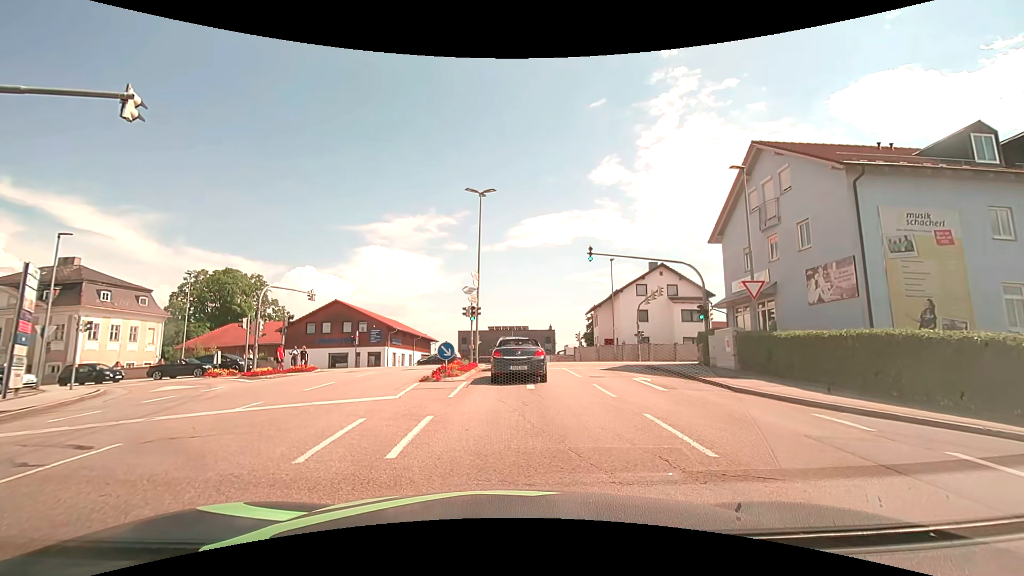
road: tertiary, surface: asphalt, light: Day
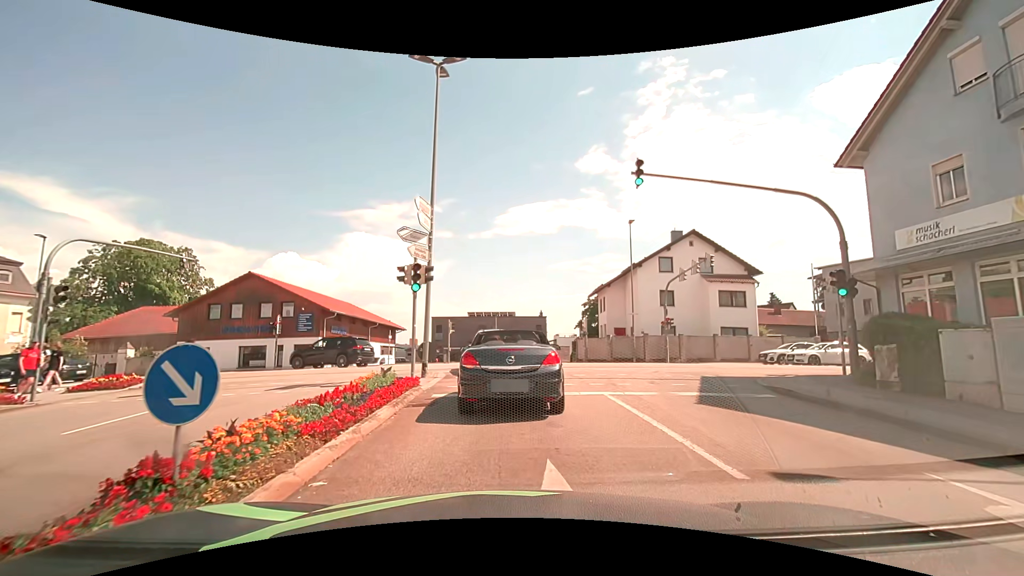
(0.0, +13.4) m; +1°
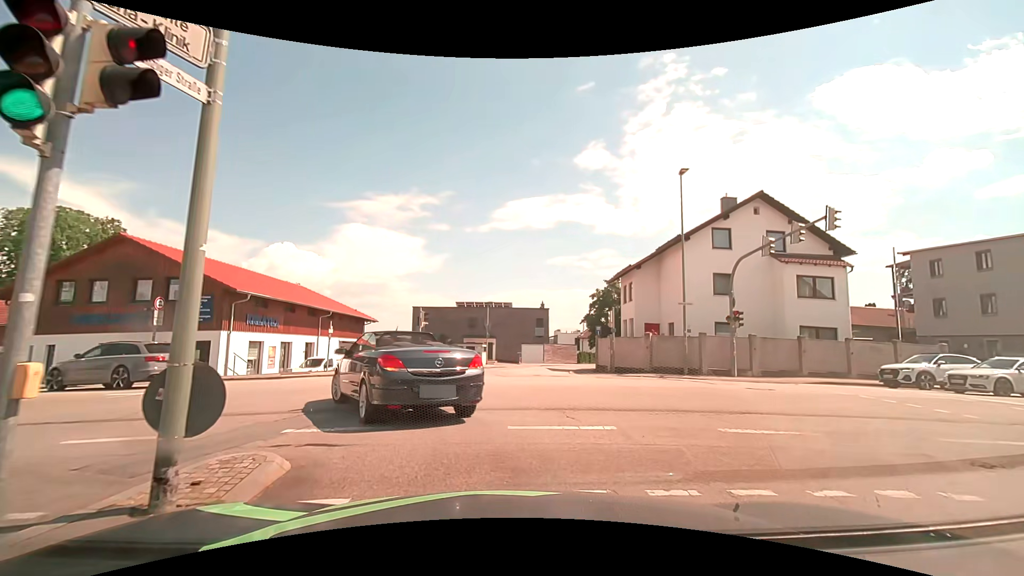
(+0.1, +11.4) m; +1°
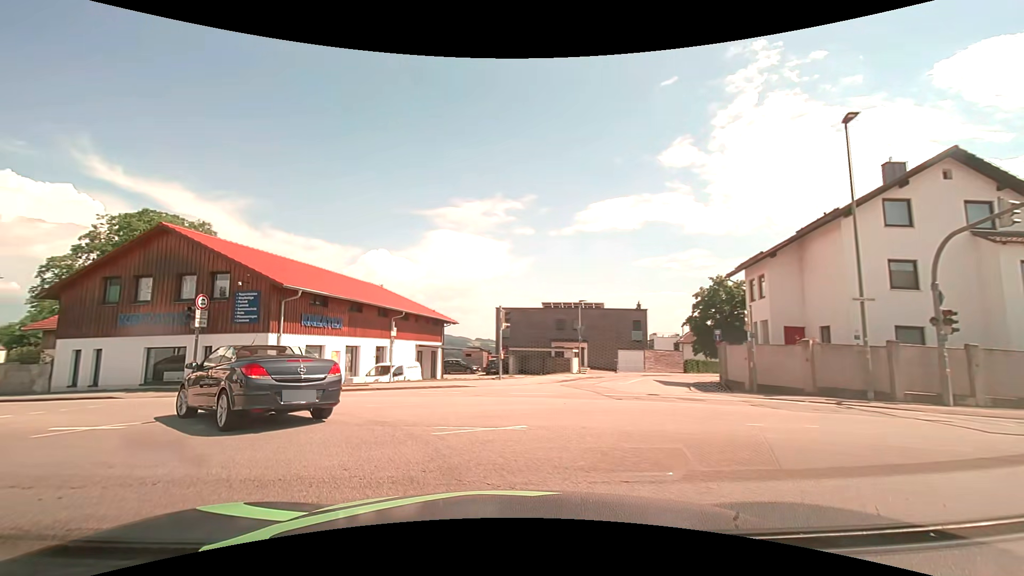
(-0.3, +5.6) m; -8°
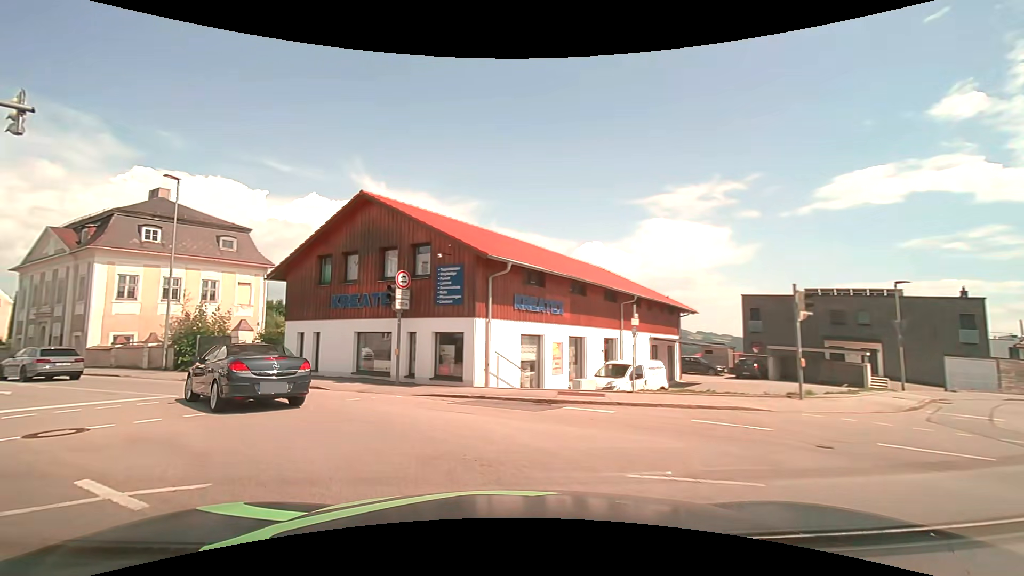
(-1.6, +6.5) m; -26°
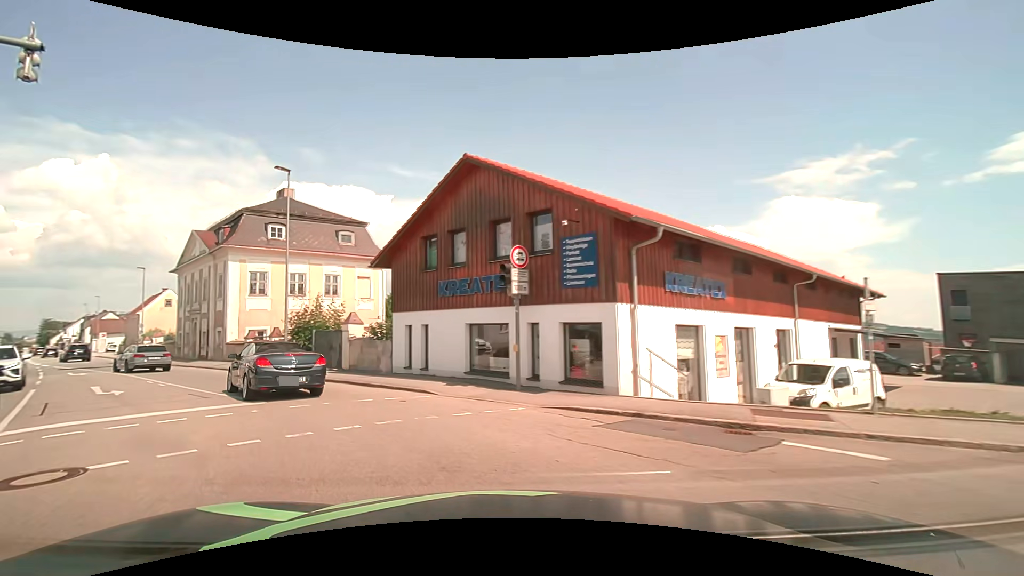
(-0.4, +3.9) m; -13°
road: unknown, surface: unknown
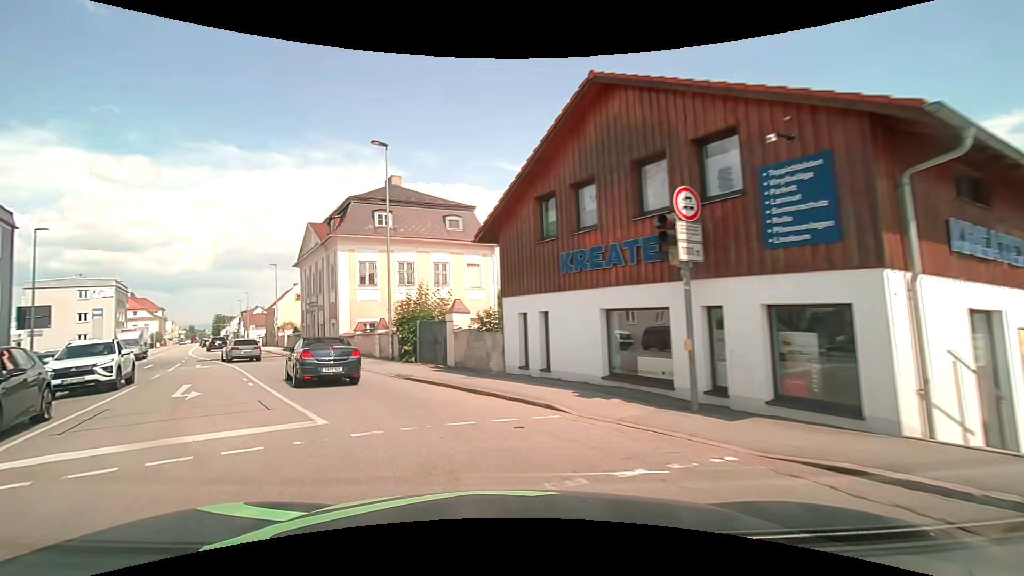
(-0.5, +4.4) m; -13°
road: tertiary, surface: asphalt
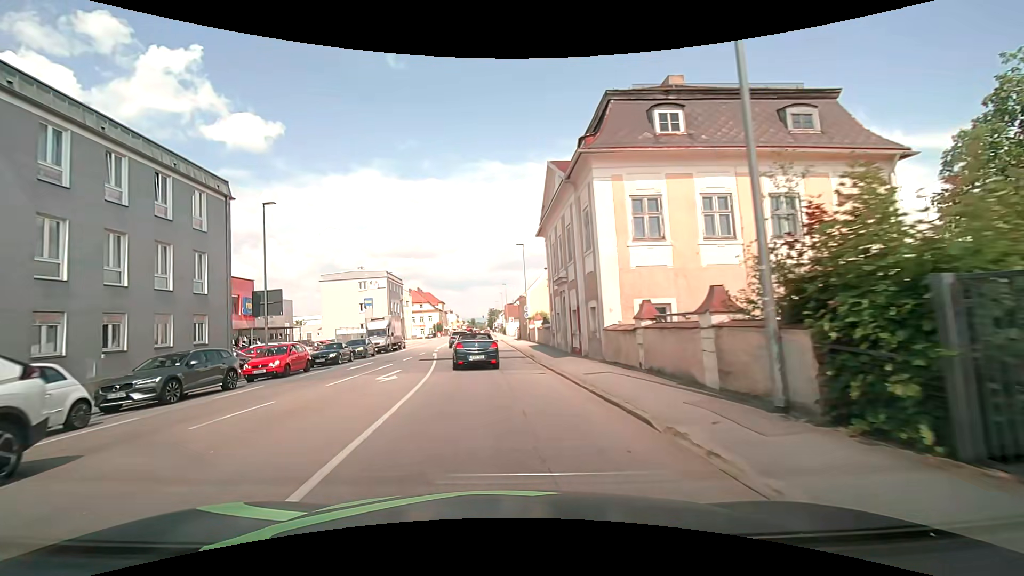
(-4.5, +15.5) m; -28°
(0, +10) (-1, +20) (-1, +30) (-2, +40) (-2, +50) (-2, +60) (-3, +70) (-3, +80) (-4, +90) (-4, +100) m
